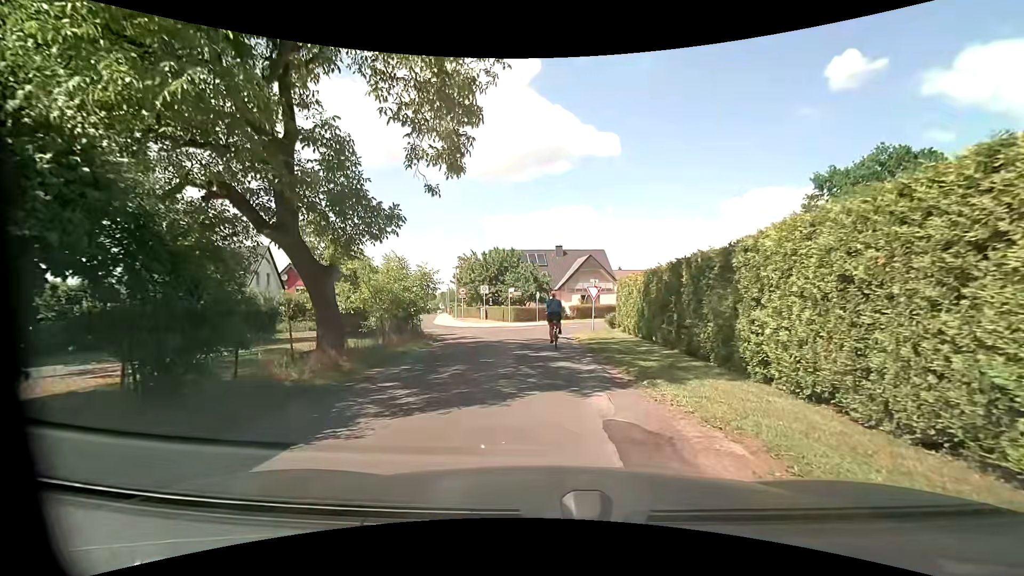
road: unclassified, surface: asphalt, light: Day
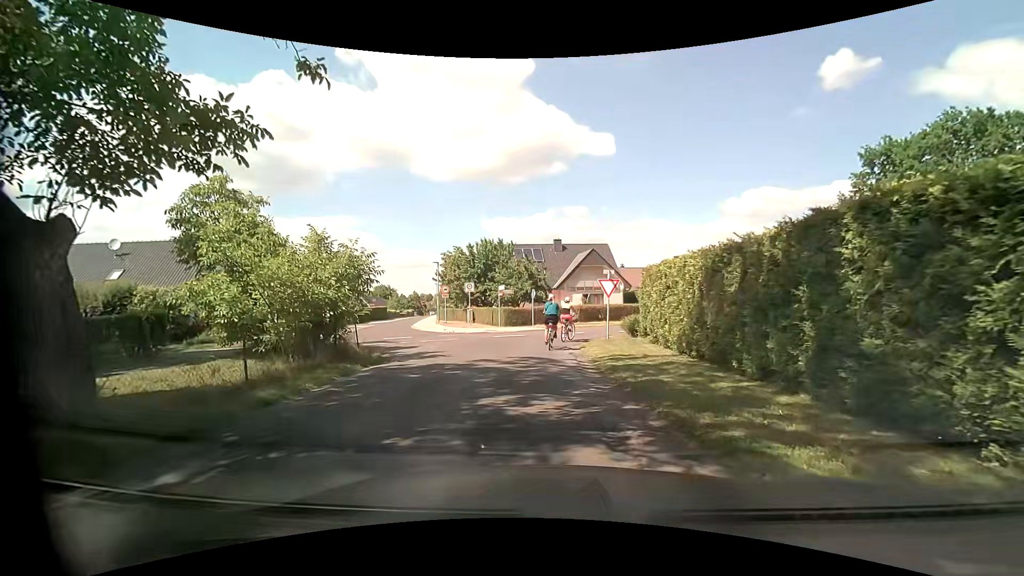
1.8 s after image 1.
(+0.3, +6.9) m; +2°
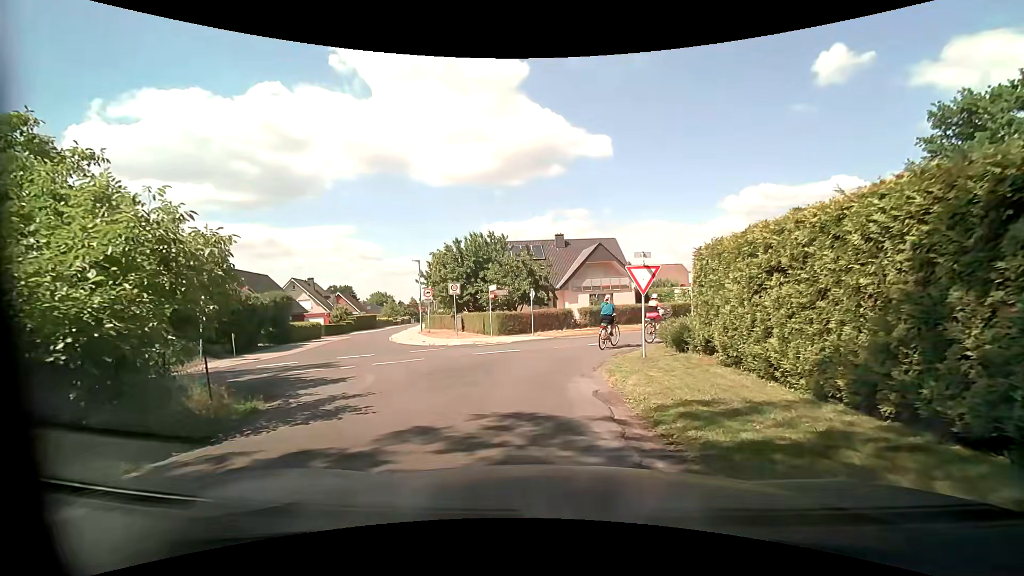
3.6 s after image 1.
(+0.1, +6.4) m; +1°
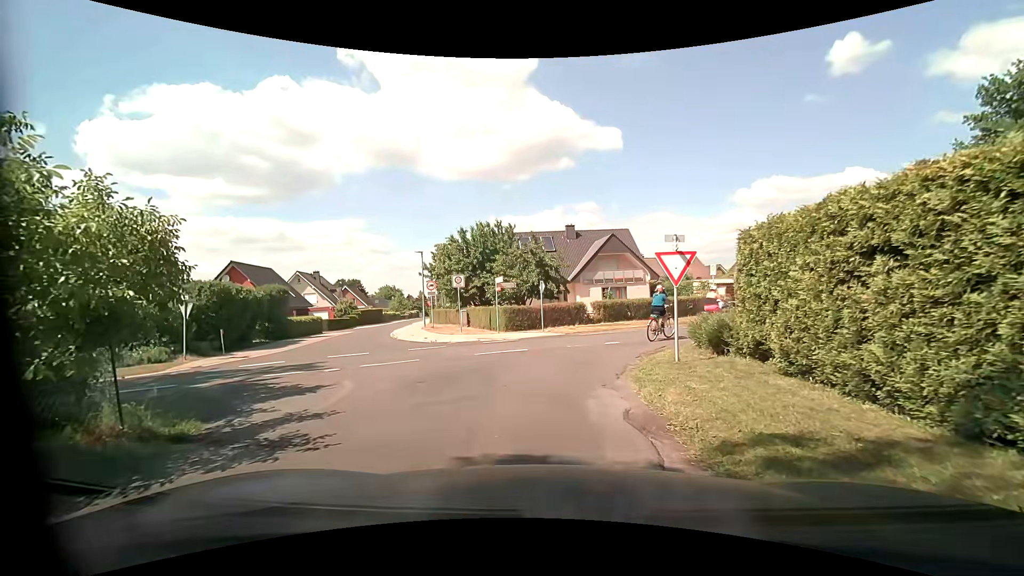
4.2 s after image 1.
(-0.1, +1.9) m; +1°
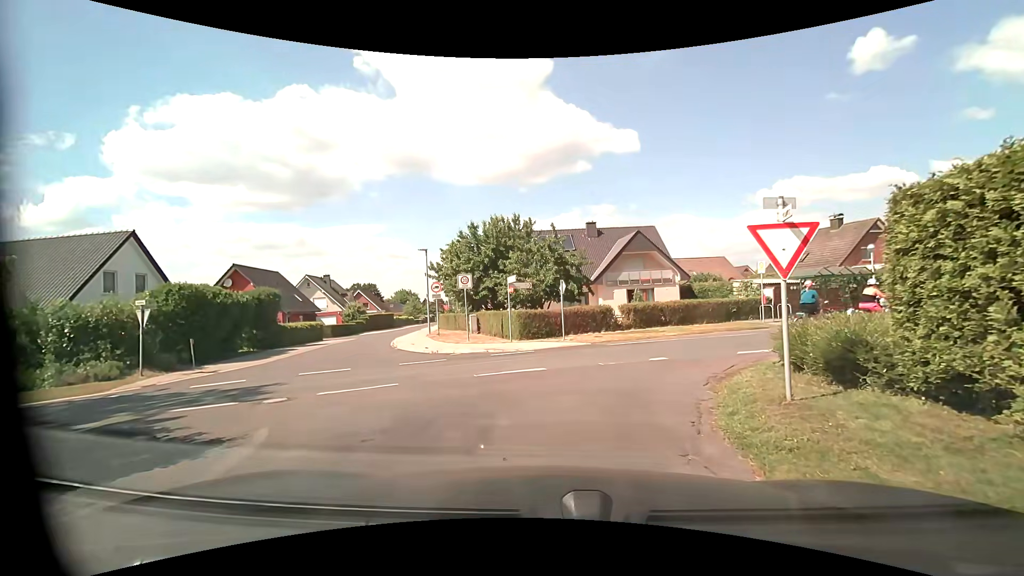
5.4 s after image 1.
(-0.2, +3.7) m; -4°
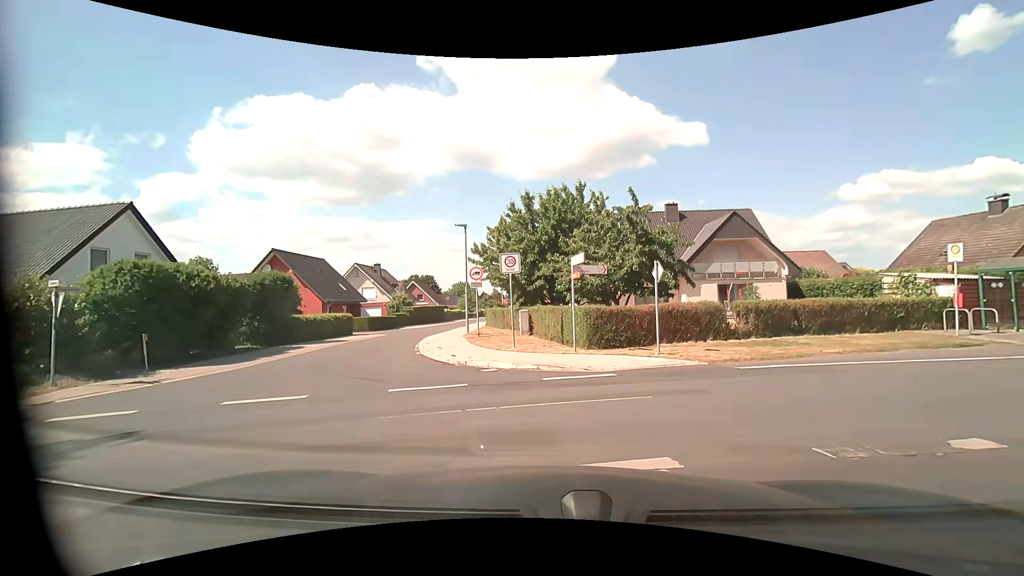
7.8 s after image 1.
(-0.5, +6.6) m; -9°
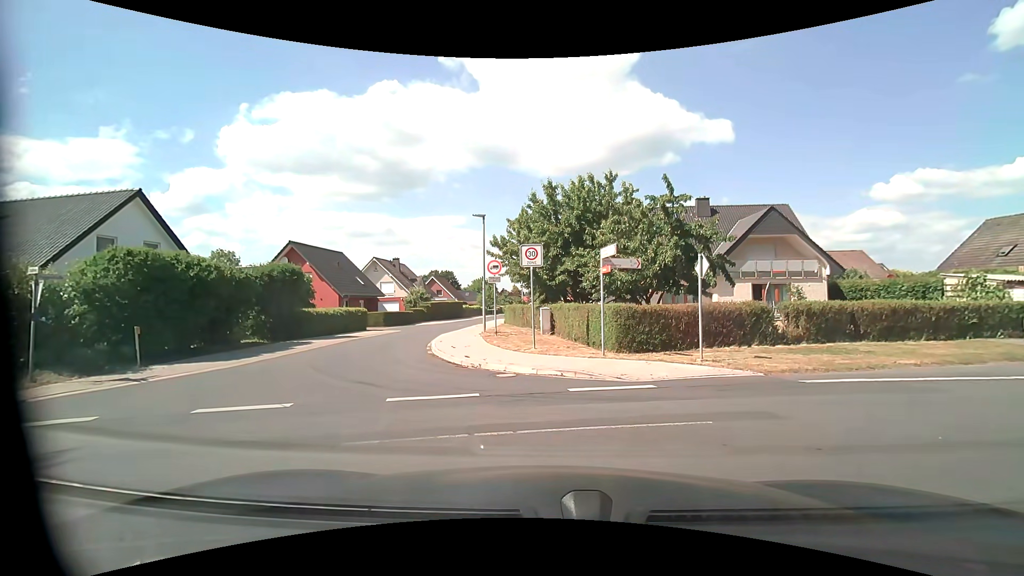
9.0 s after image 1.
(0.0, +1.4) m; -1°
